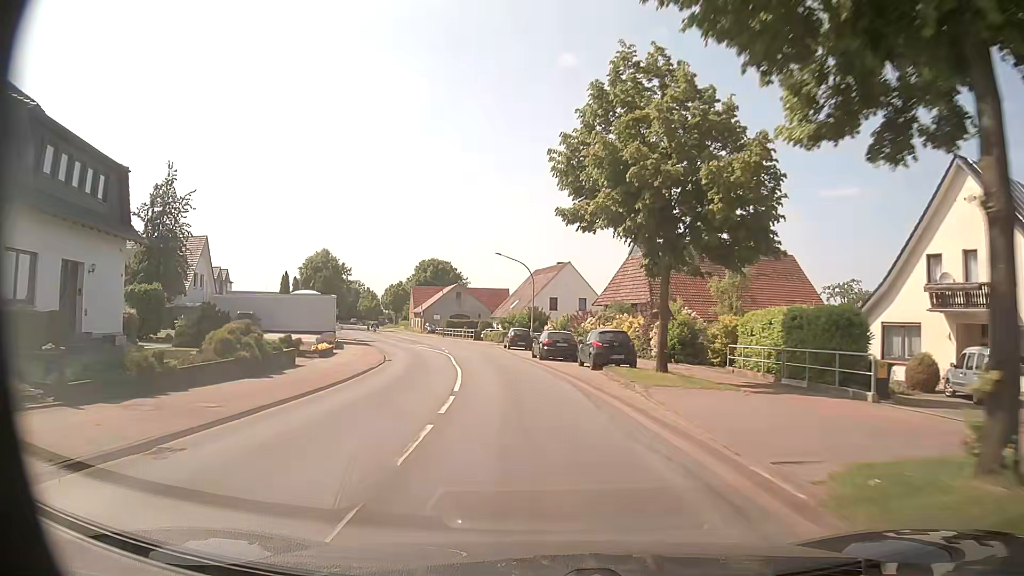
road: primary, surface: asphalt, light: Day
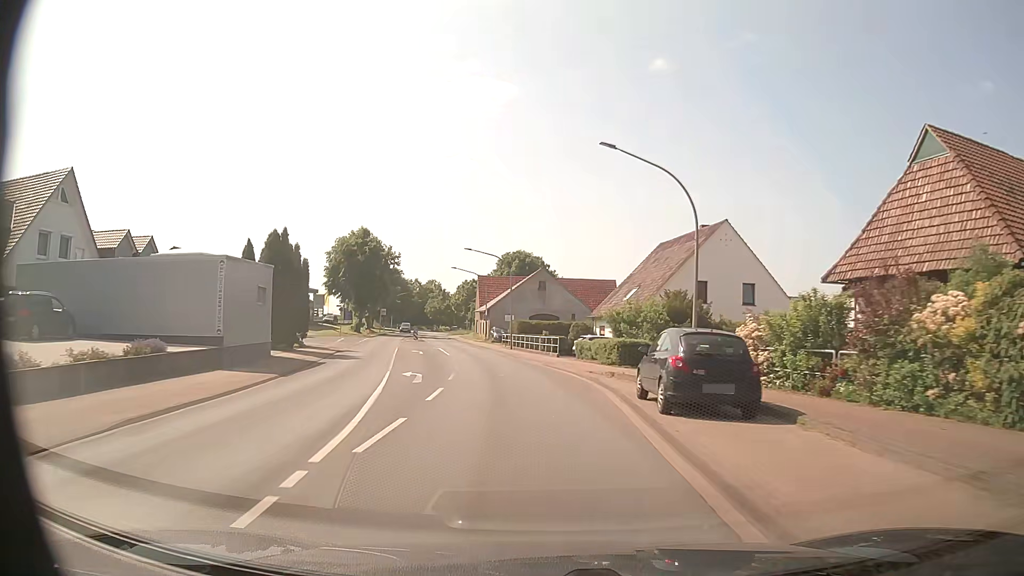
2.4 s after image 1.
(-2.6, +34.0) m; -8°
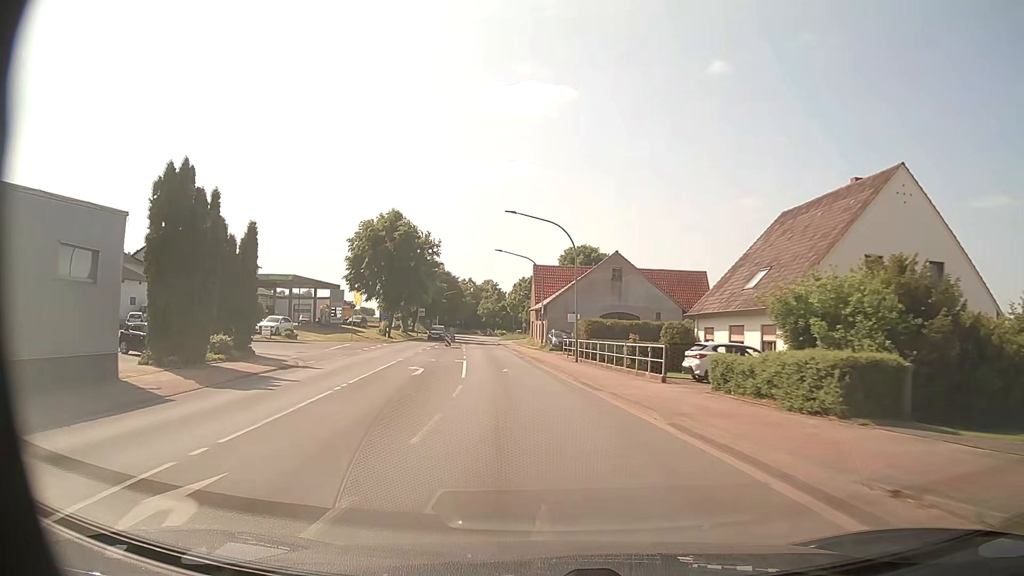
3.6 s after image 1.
(-0.9, +17.3) m; -6°
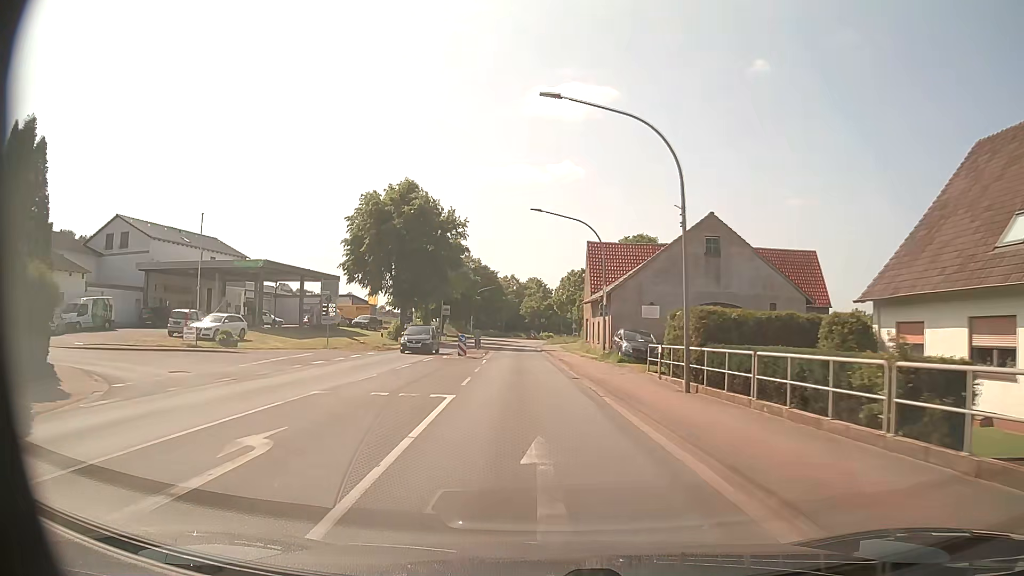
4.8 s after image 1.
(-0.6, +17.4) m; -4°
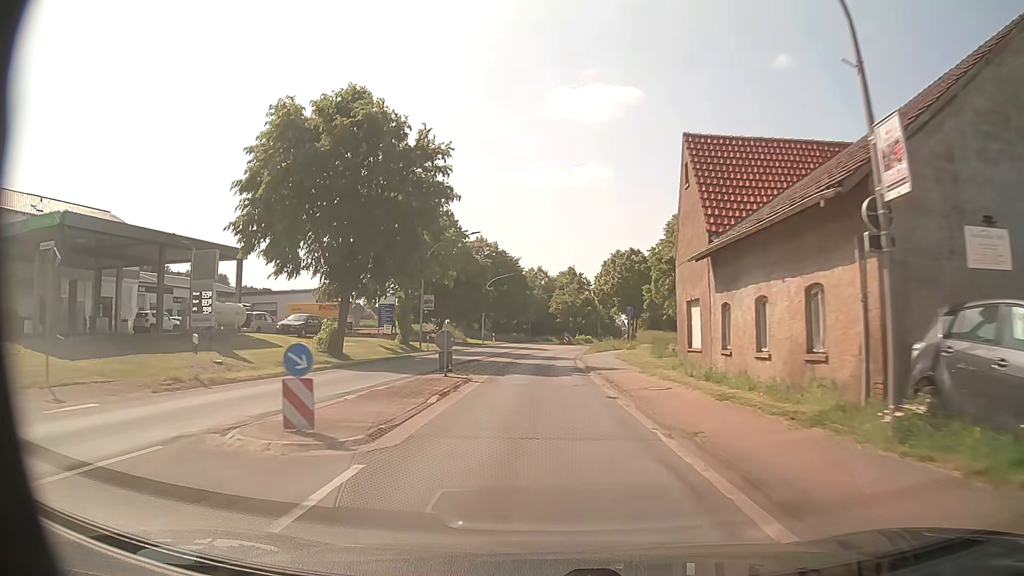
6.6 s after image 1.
(-0.7, +26.1) m; -3°
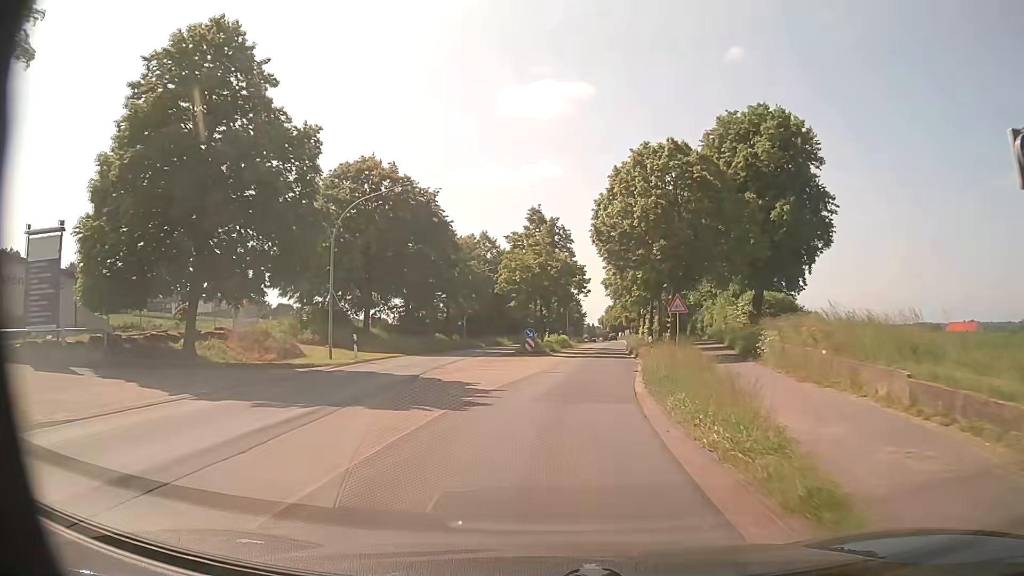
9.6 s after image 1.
(+0.4, +42.7) m; +4°
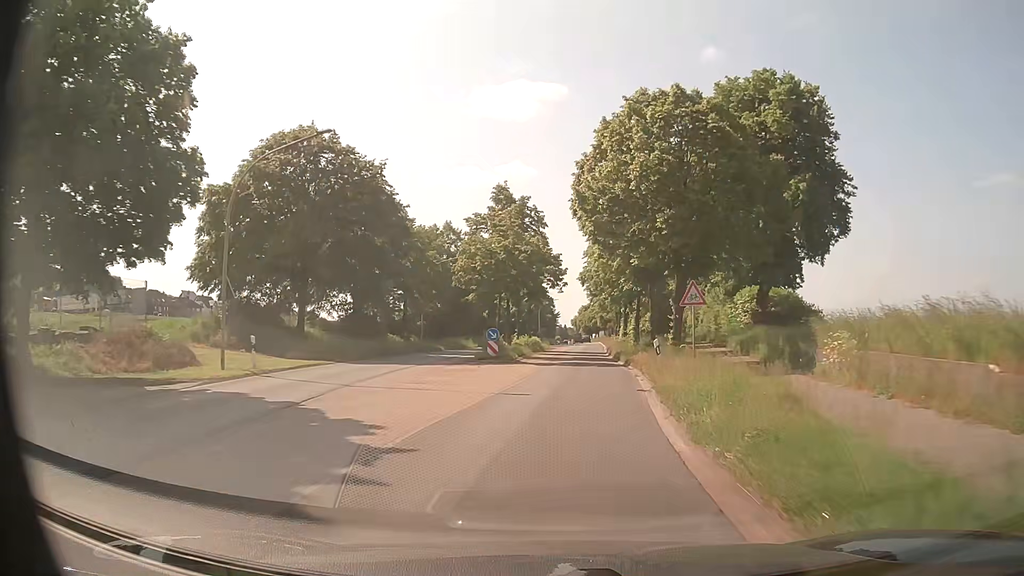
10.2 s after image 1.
(+0.1, +7.9) m; +2°
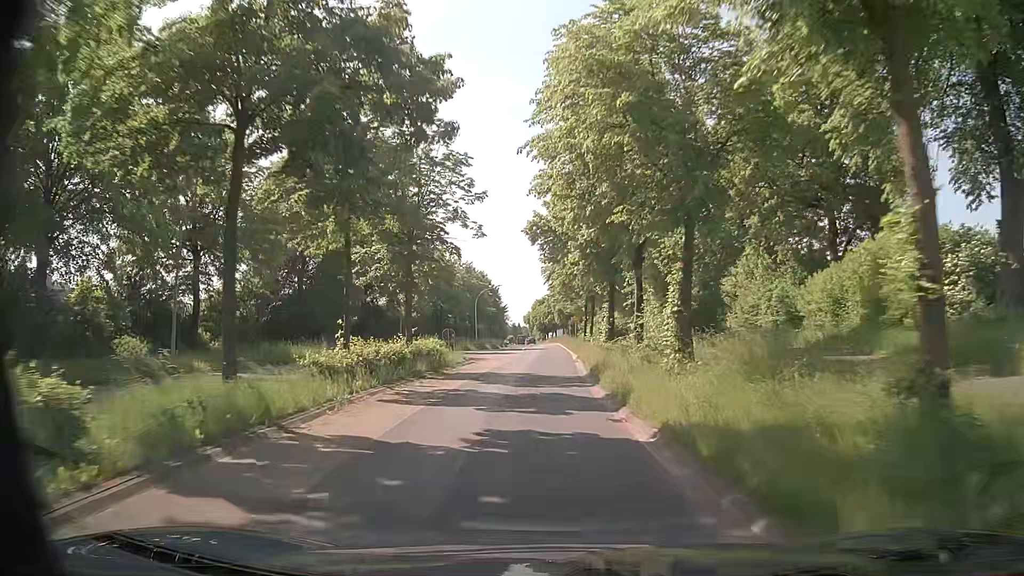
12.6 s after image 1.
(+1.7, +31.0) m; +4°
(0, +10) (0, +20) (0, +30) (-1, +40) (-1, +50) (-1, +60) (-1, +70) (-1, +80) (-1, +90) (-1, +100) m
